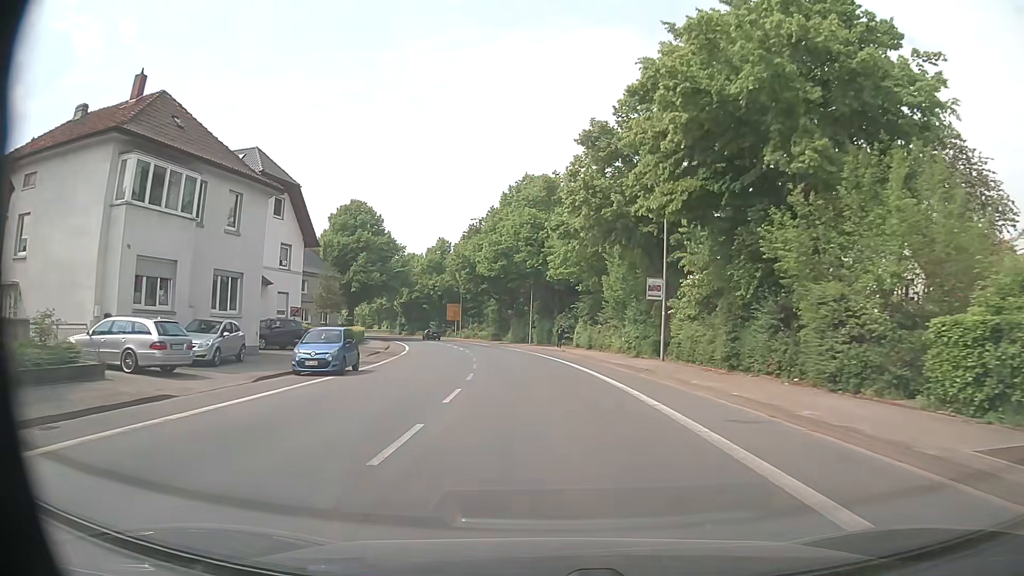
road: primary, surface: asphalt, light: Day
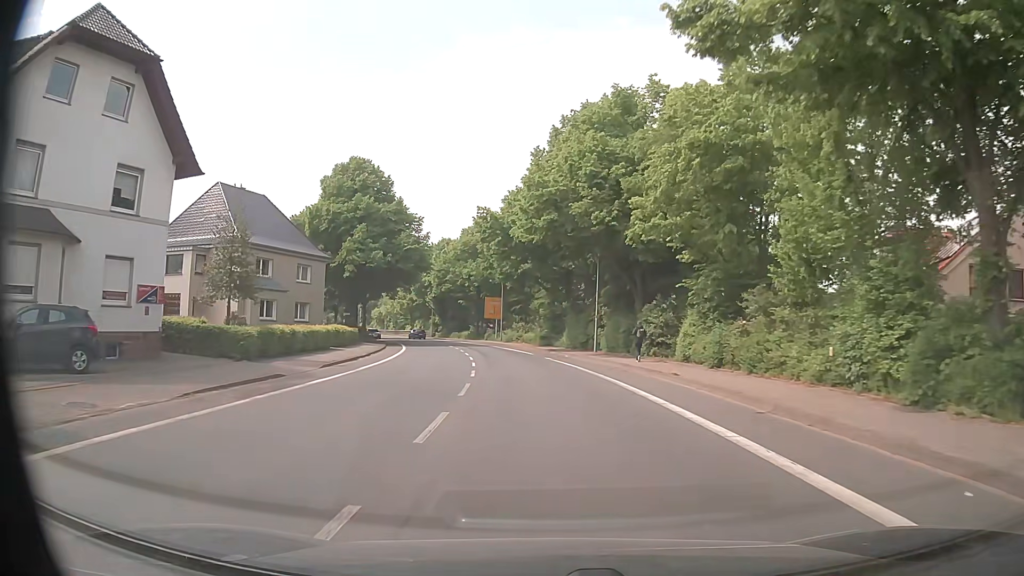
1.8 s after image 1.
(-1.0, +22.9) m; -5°
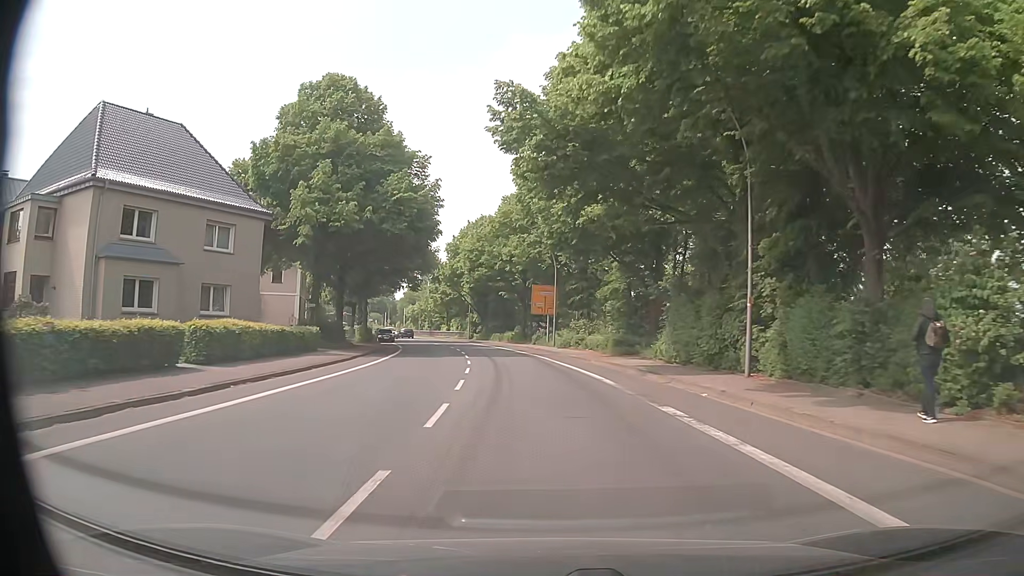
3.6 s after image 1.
(-0.9, +22.9) m; -5°
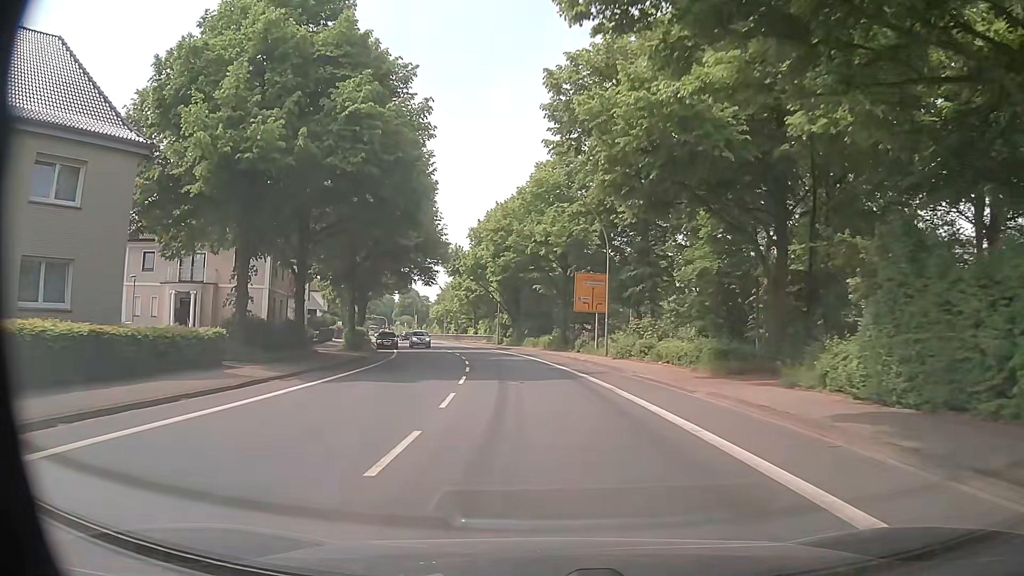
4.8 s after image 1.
(-0.4, +15.3) m; -3°
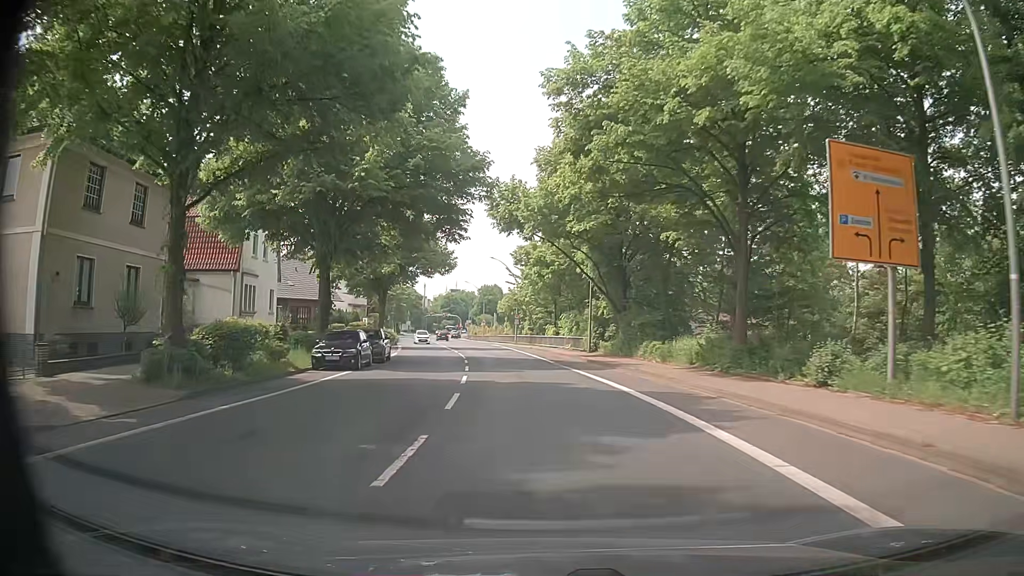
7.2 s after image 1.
(-1.9, +30.6) m; -7°
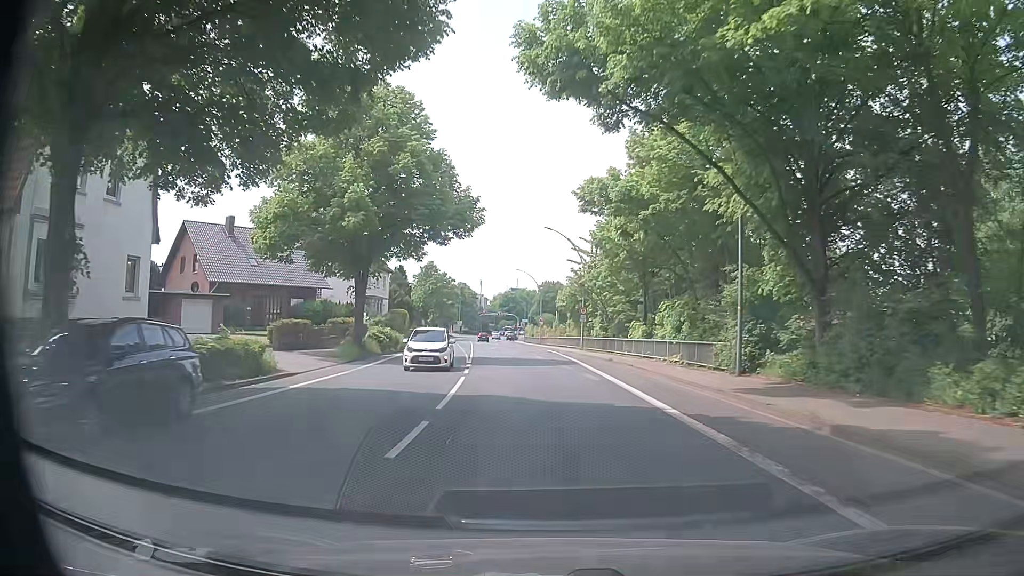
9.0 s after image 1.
(-1.4, +22.9) m; -6°
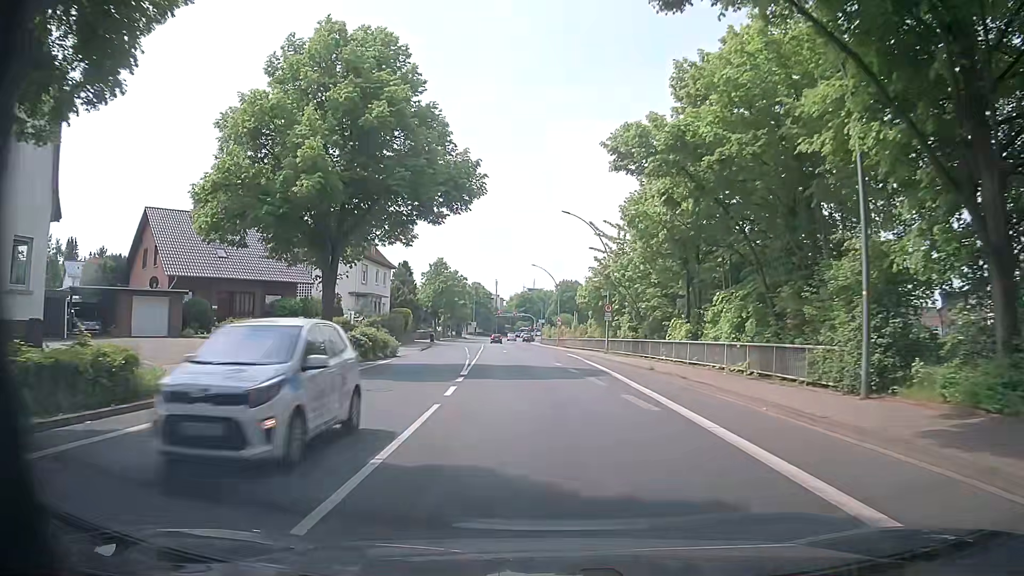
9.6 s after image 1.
(-0.1, +7.7) m; -2°
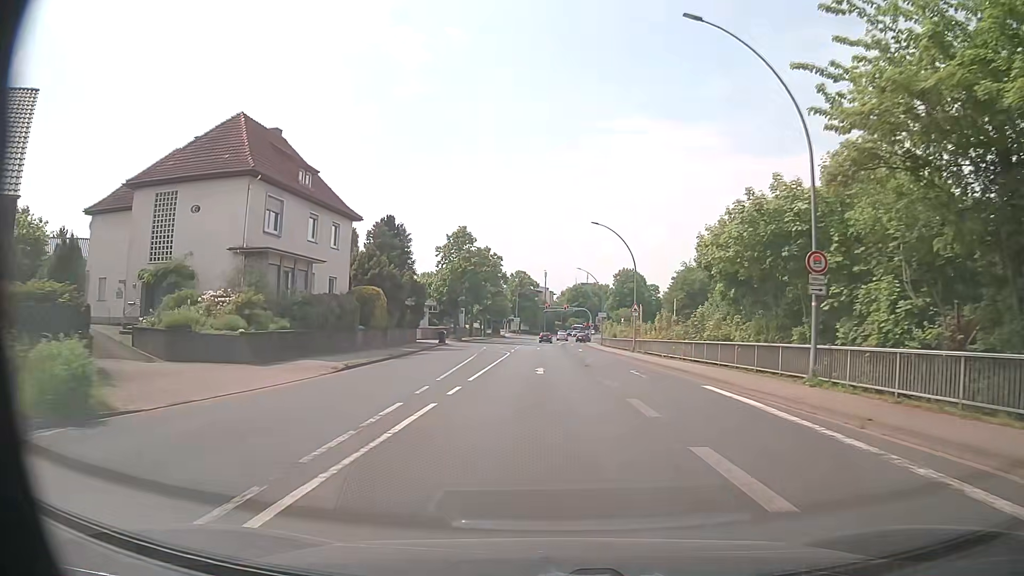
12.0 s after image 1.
(-1.1, +30.7) m; -4°
(0, +10) (0, +20) (0, +30) (-1, +40) (-1, +50) (-1, +60) (-1, +70) (-1, +80) (0, +90) (+1, +100) m
